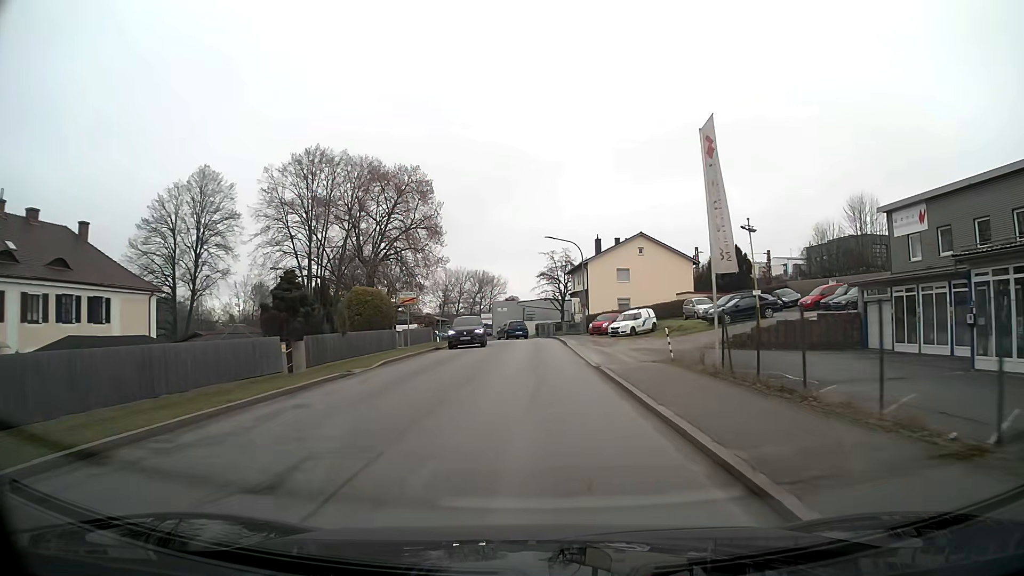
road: unclassified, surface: asphalt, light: Day
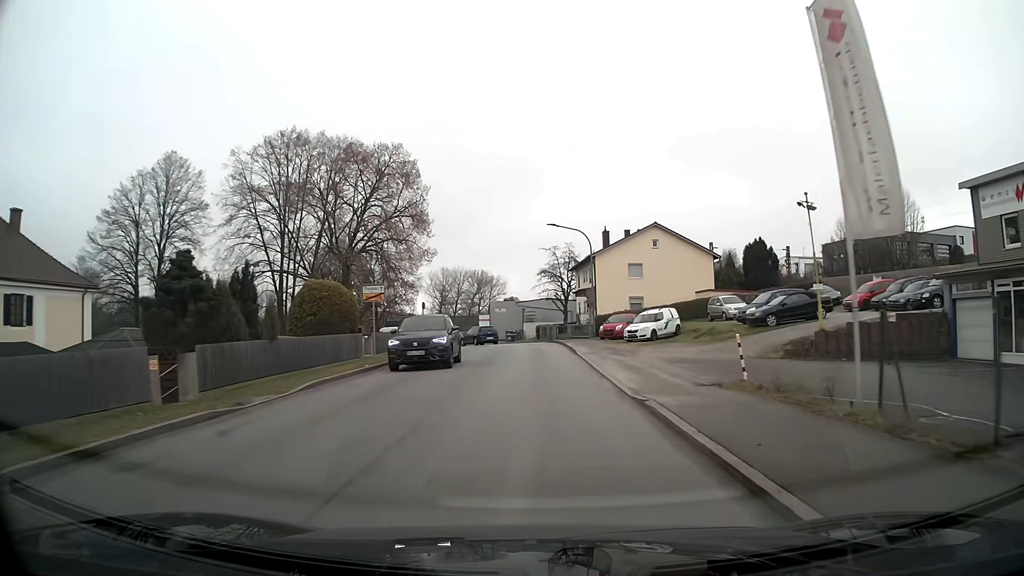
(0.0, +7.4) m; 0°
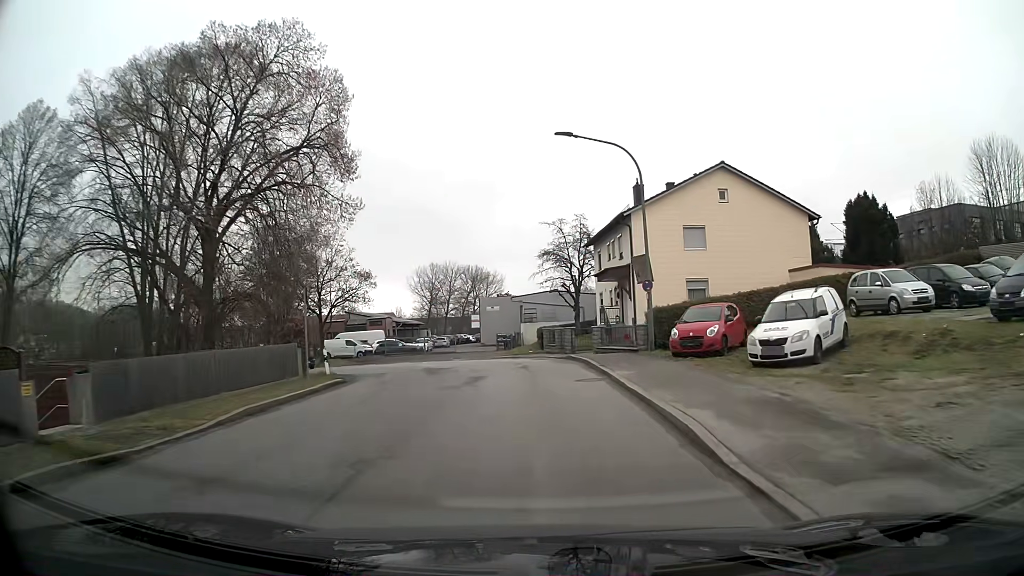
(0.0, +20.8) m; 0°
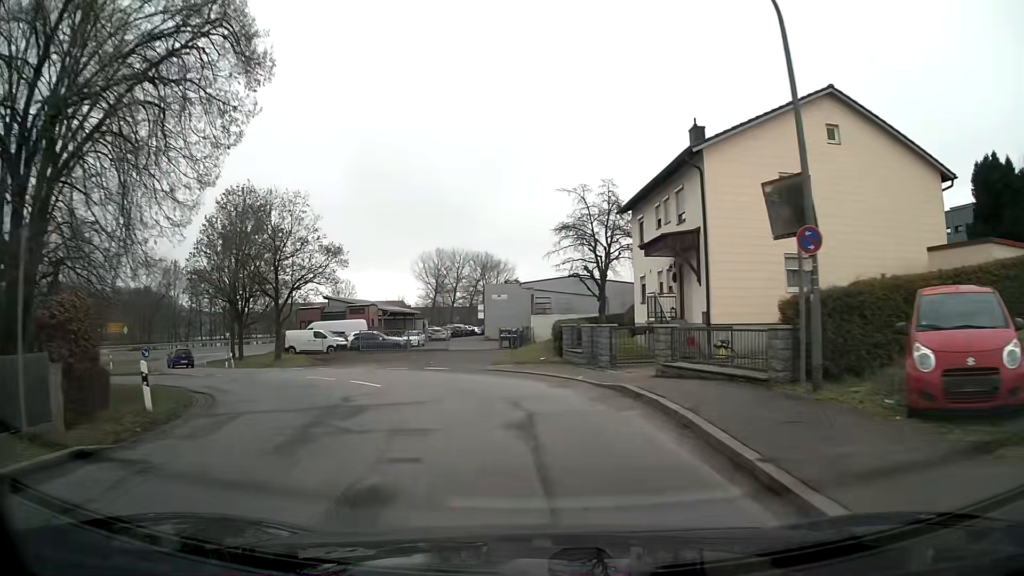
(-0.2, +12.3) m; -3°
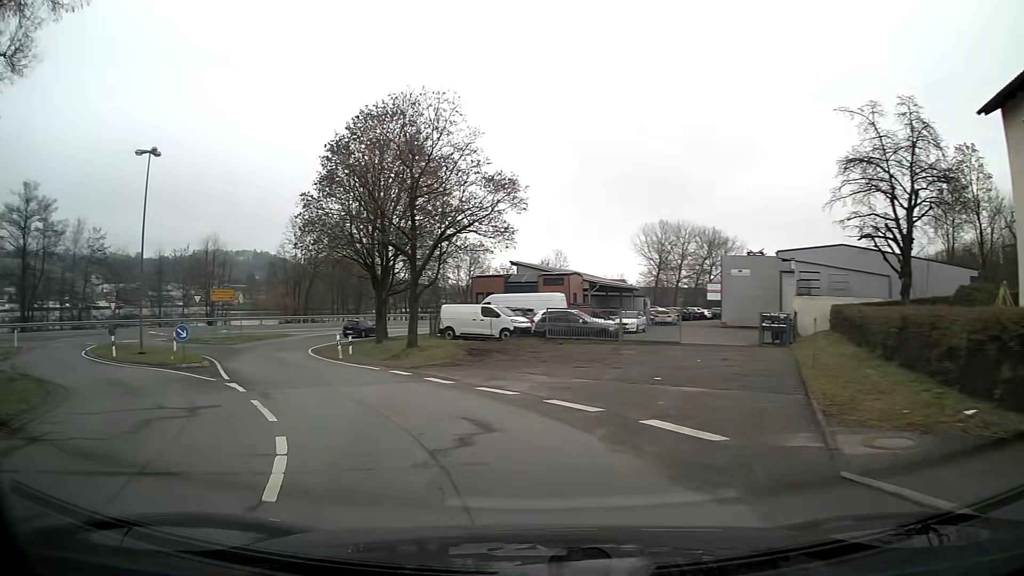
(-2.5, +16.0) m; -22°
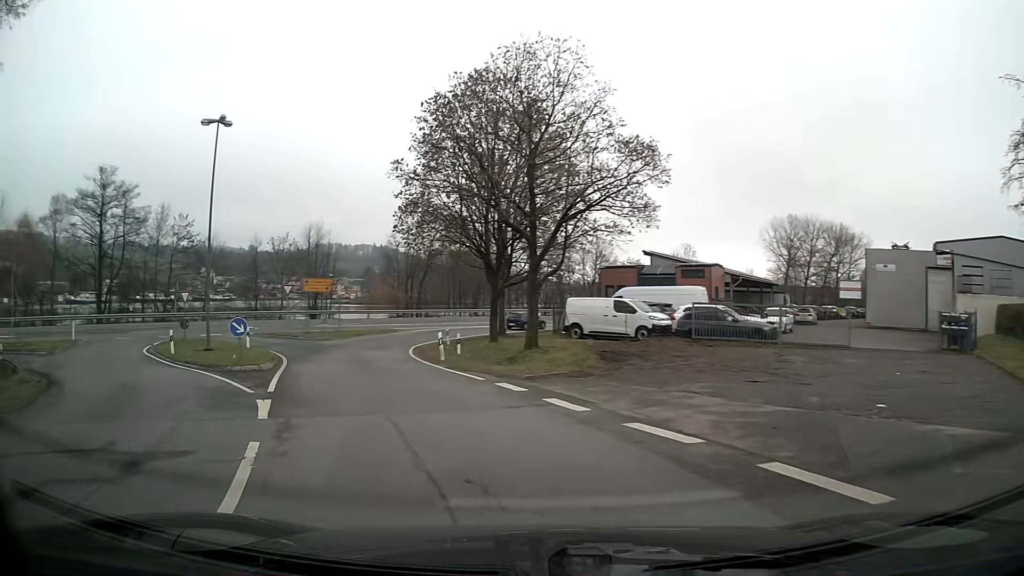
(-0.5, +5.3) m; -10°
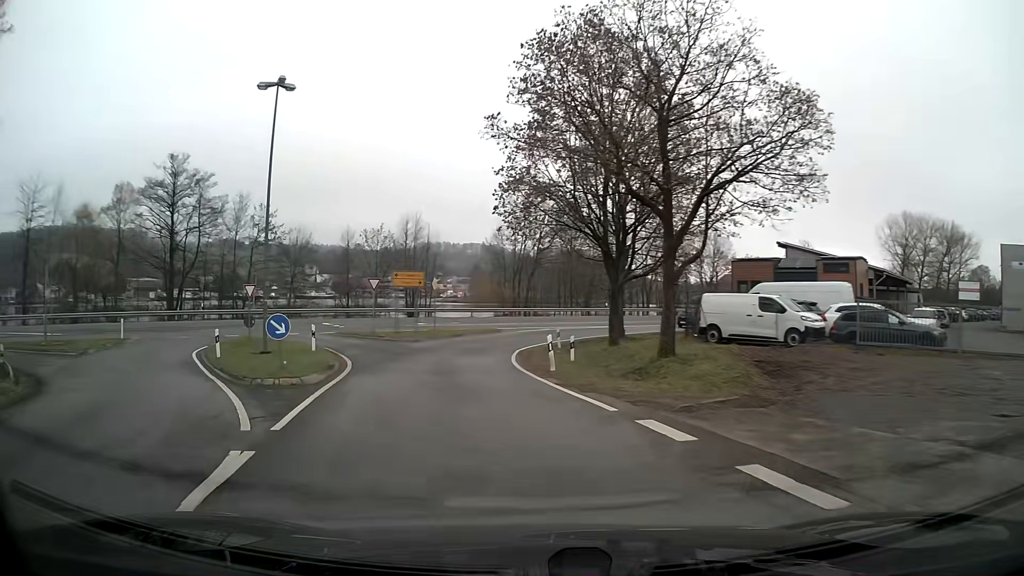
(-0.3, +5.4) m; -7°
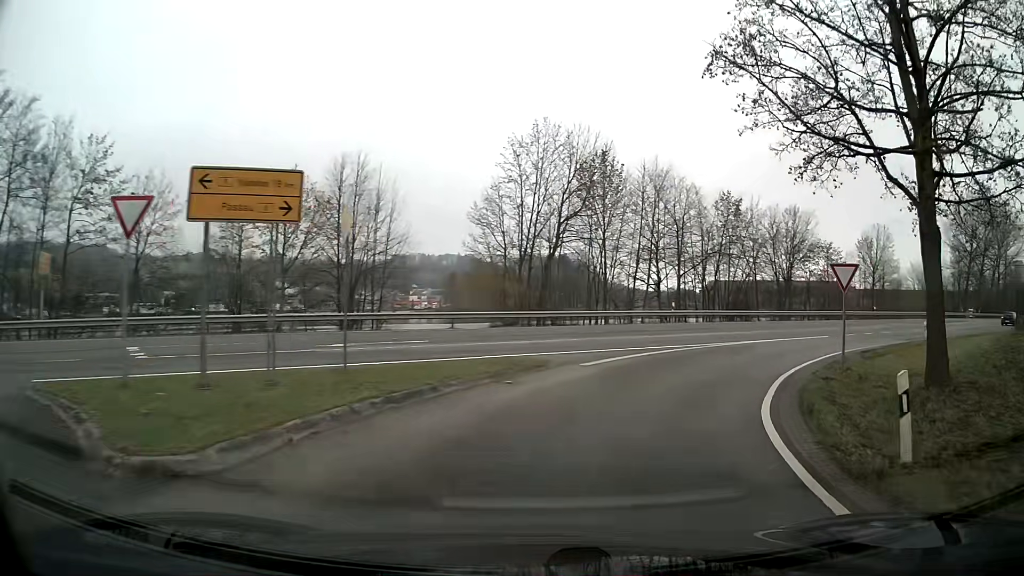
(-1.2, +28.0) m; +8°
(+1, +10) (+5, +19) (+11, +27) (+19, +34) (+26, +40) (+34, +47) (+41, +53) (+49, +60) (+56, +66) (+64, +73) m
